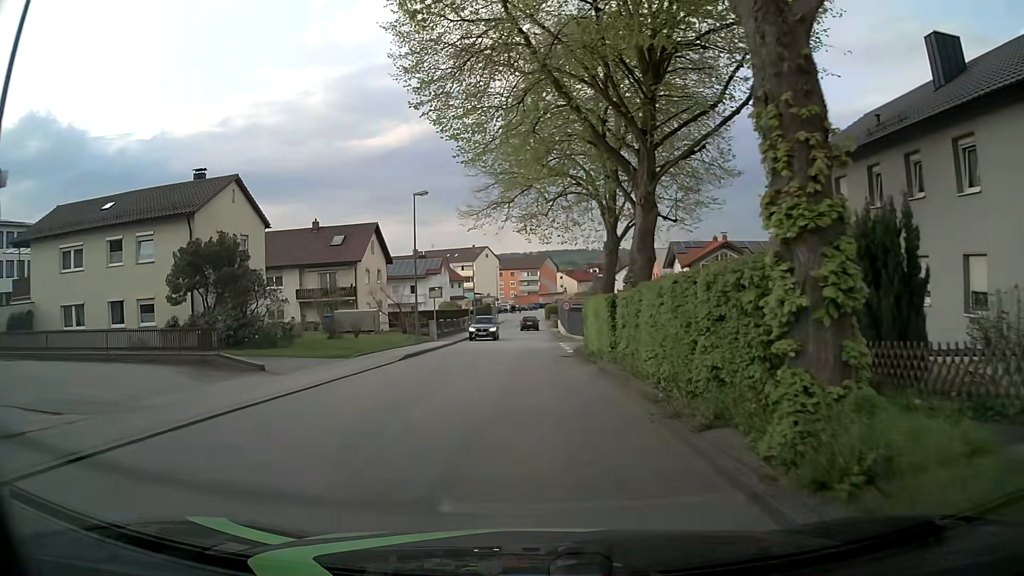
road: unclassified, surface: asphalt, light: Day
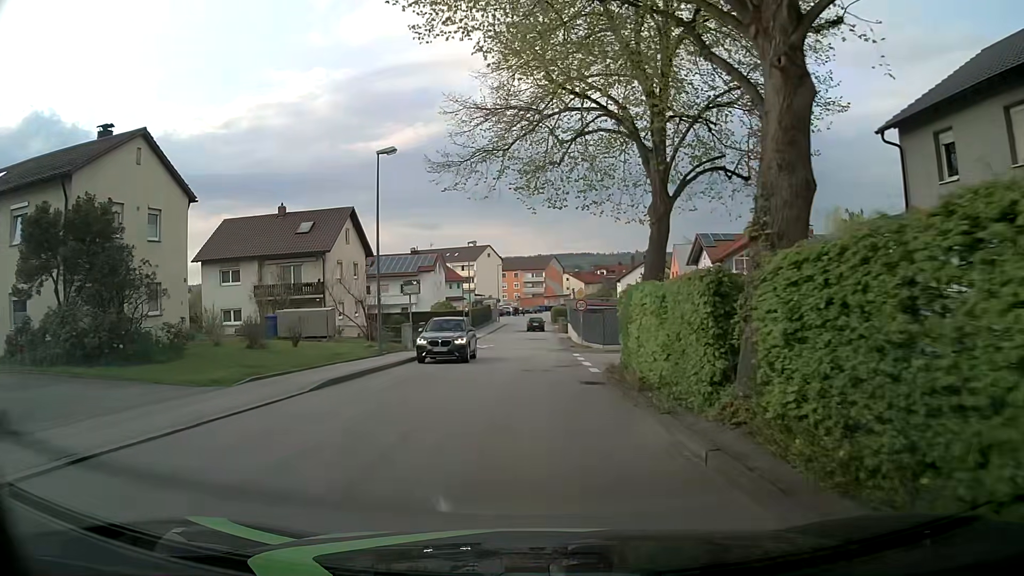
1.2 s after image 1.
(0.0, +9.7) m; 0°
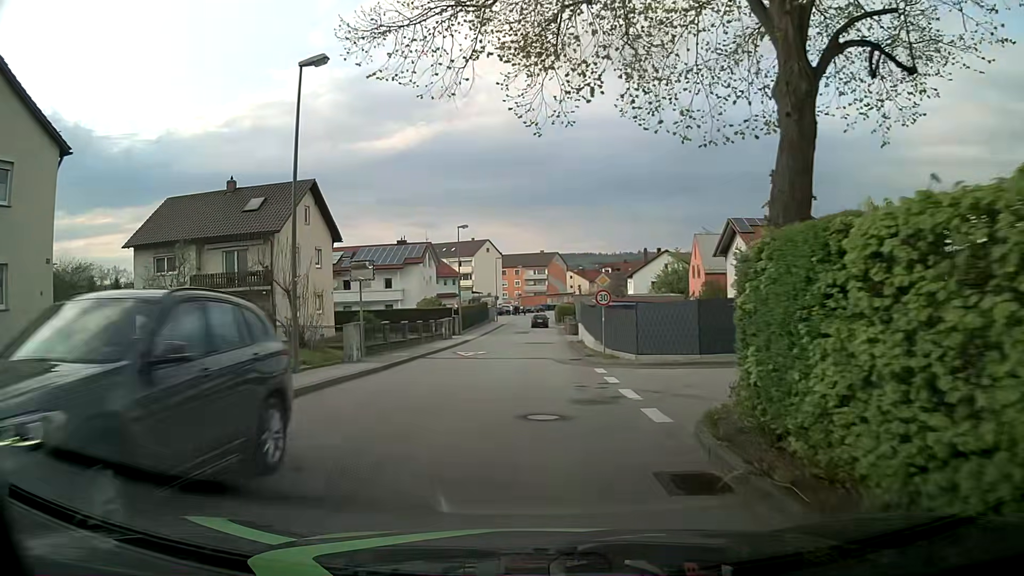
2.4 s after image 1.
(0.0, +9.7) m; 0°
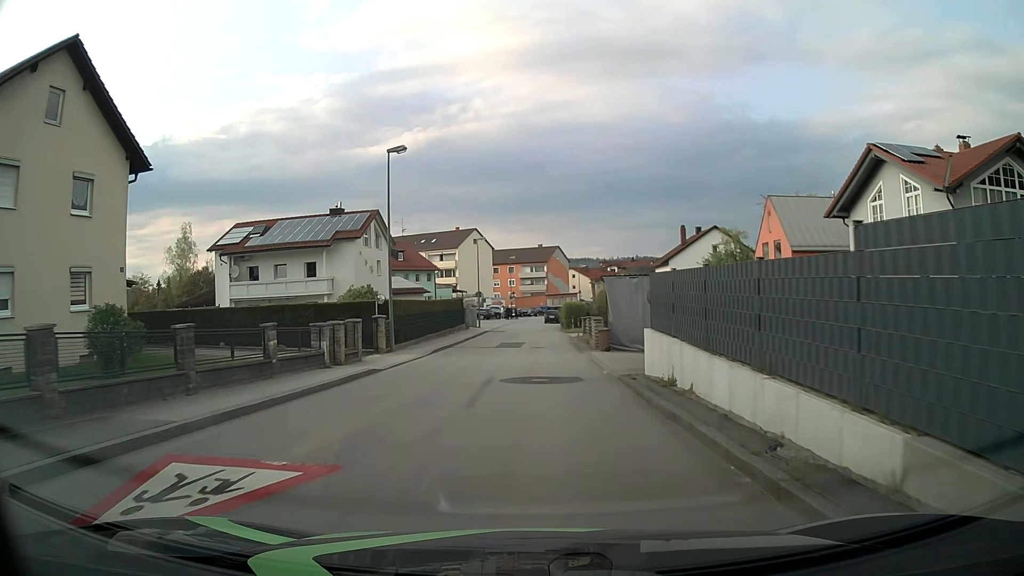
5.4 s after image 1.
(-0.1, +24.1) m; 0°
